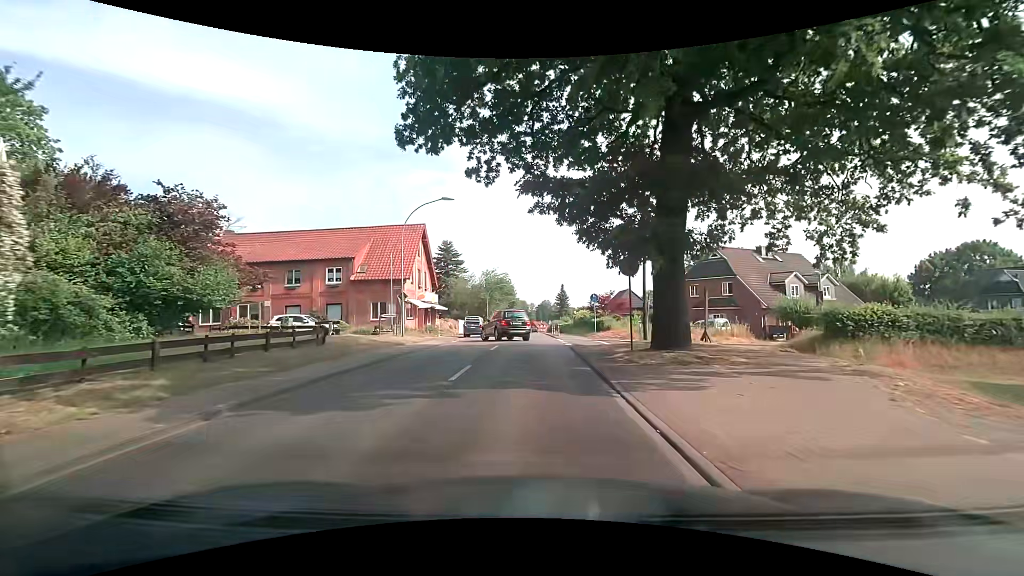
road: secondary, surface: asphalt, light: Day
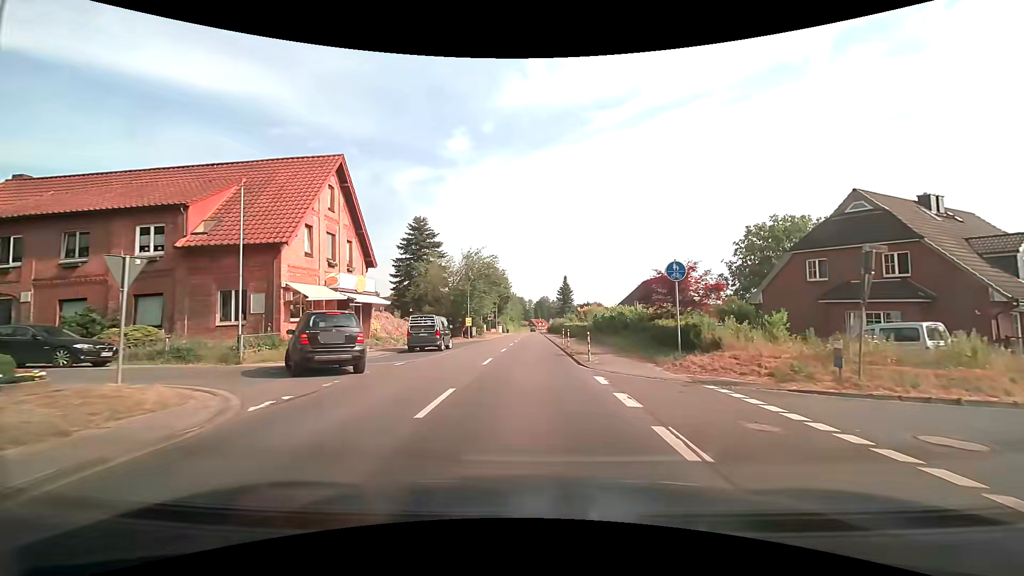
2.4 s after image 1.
(+0.1, +21.2) m; +1°
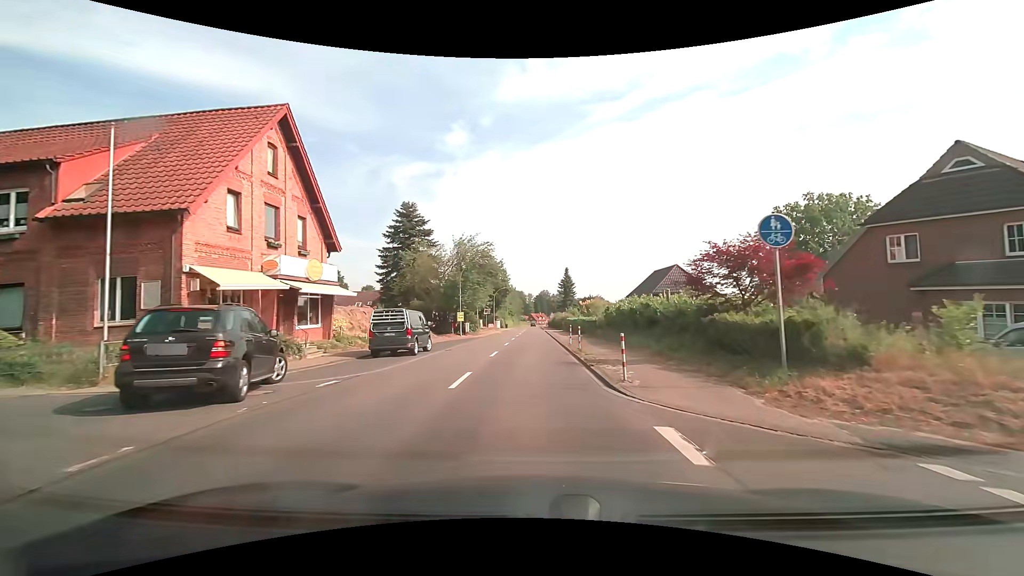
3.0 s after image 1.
(-0.1, +6.4) m; -1°
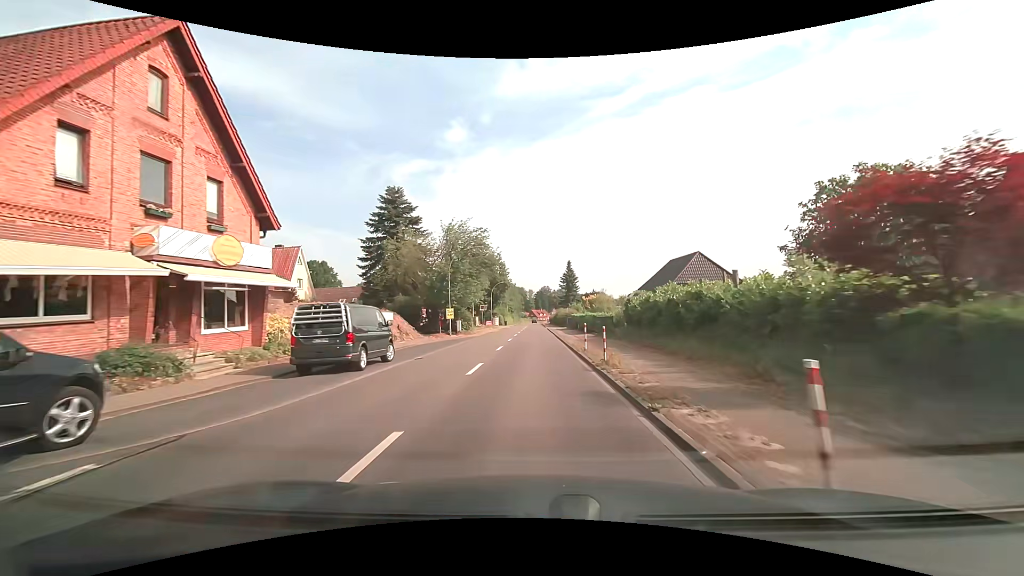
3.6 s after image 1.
(0.0, +6.9) m; 0°
(0, +10) (0, +20) (0, +30) (0, +40) (0, +50) (0, +60) (0, +70) (0, +80) (0, +90) (0, +100) m
